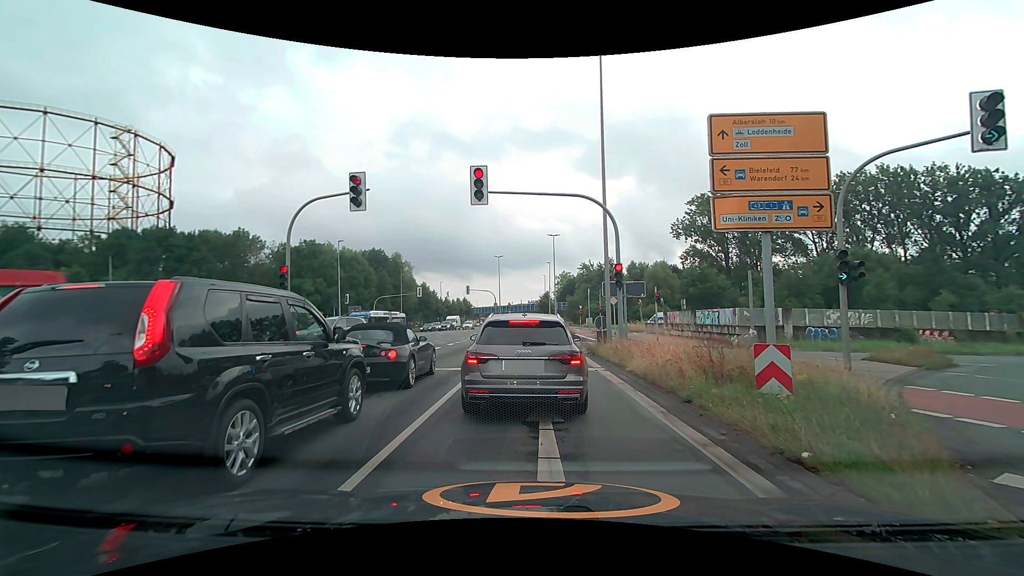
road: secondary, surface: asphalt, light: Day
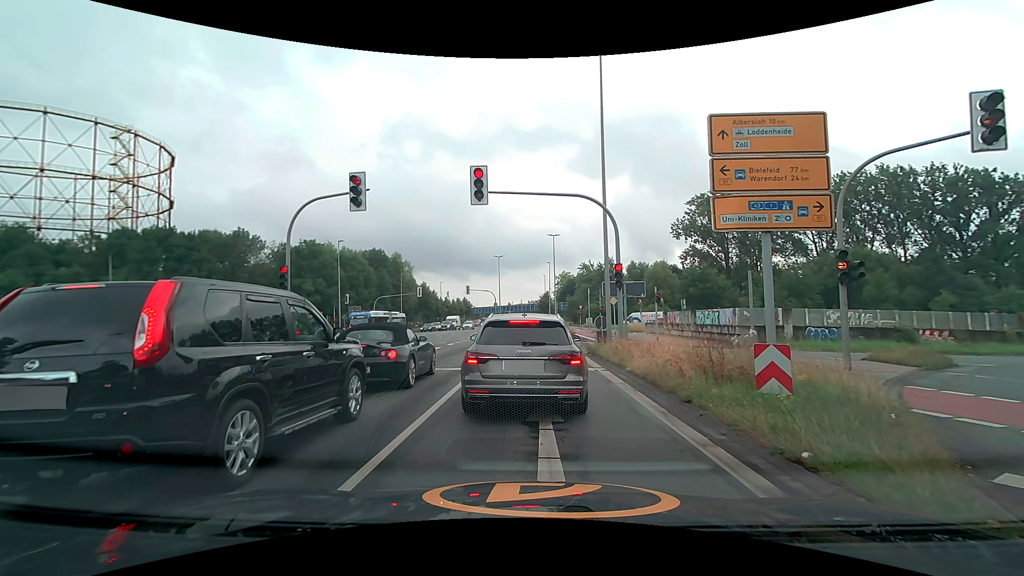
(0.0, 0.0) m; 0°
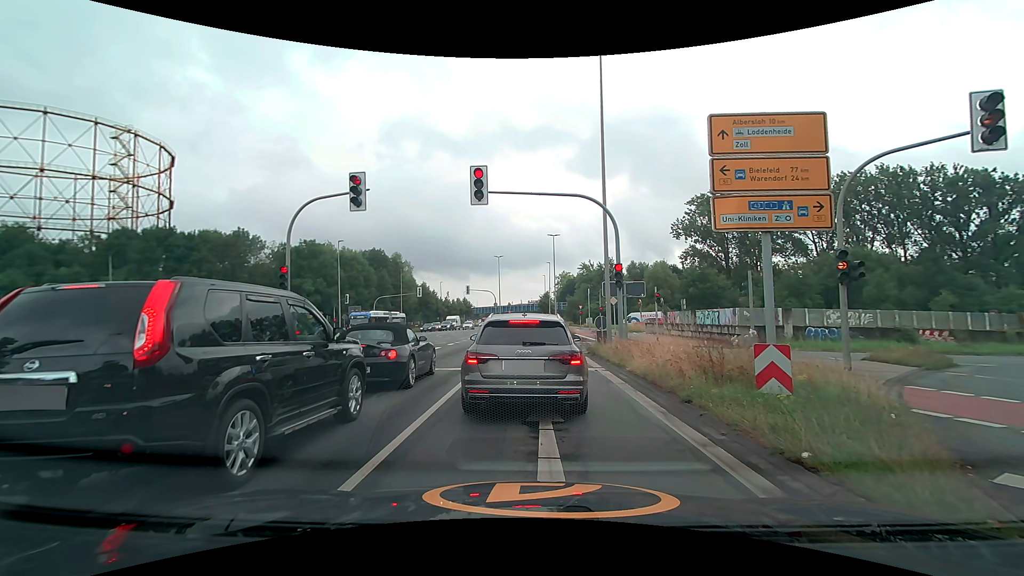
(0.0, 0.0) m; 0°
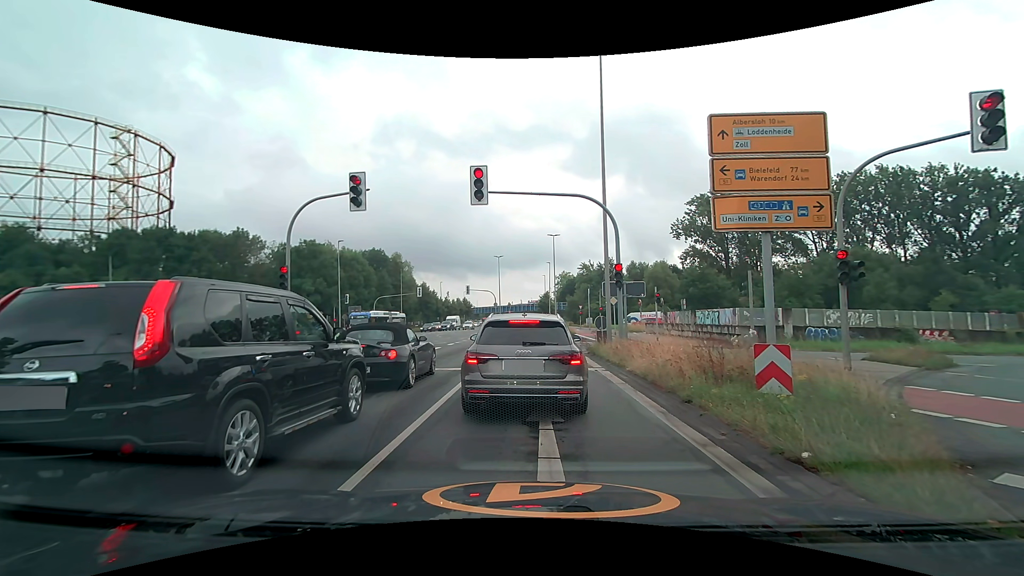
(0.0, 0.0) m; 0°
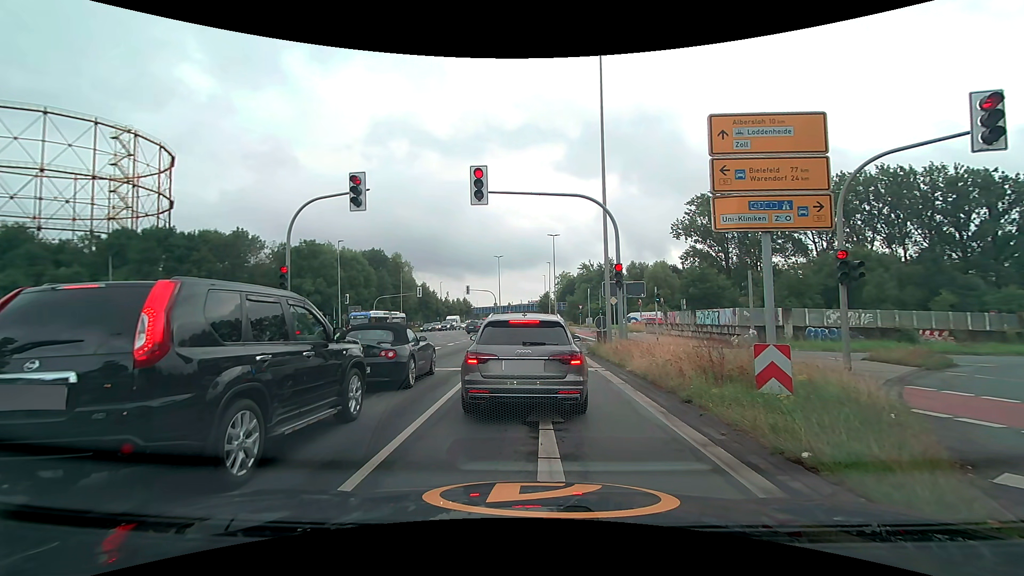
(0.0, 0.0) m; 0°
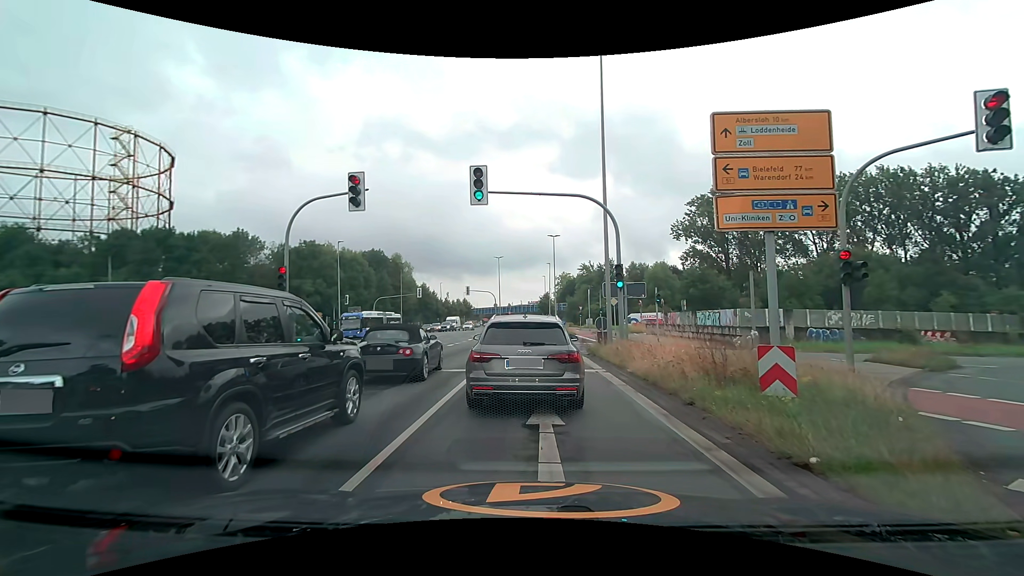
(0.0, +0.1) m; 0°
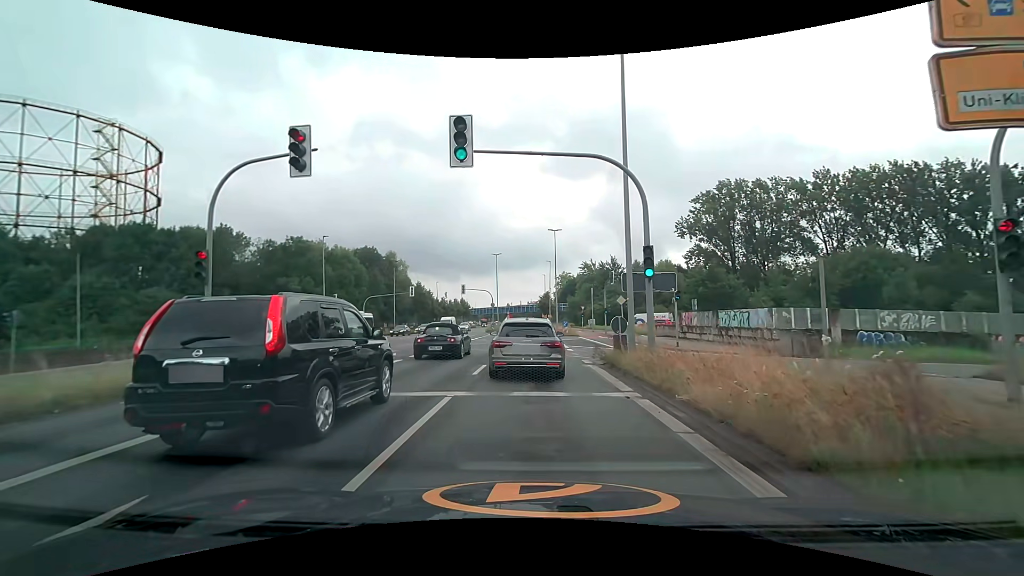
(0.0, +4.7) m; 0°
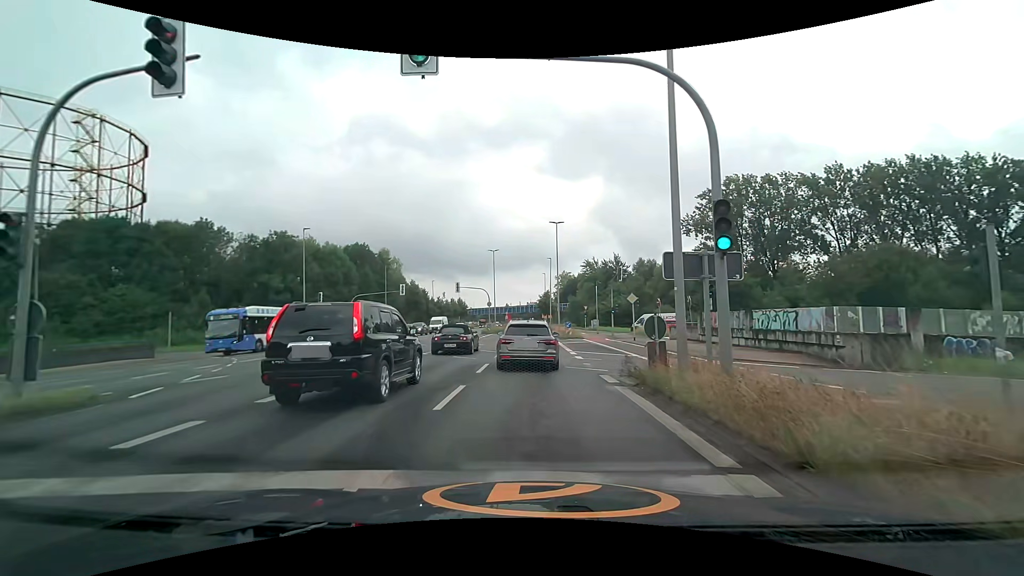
(0.0, +5.2) m; 0°
(0, +10) (0, +20) (0, +30) (0, +40) (+1, +50) (+1, +60) (+1, +70) (+1, +80) (+1, +90) (+1, +100) m
